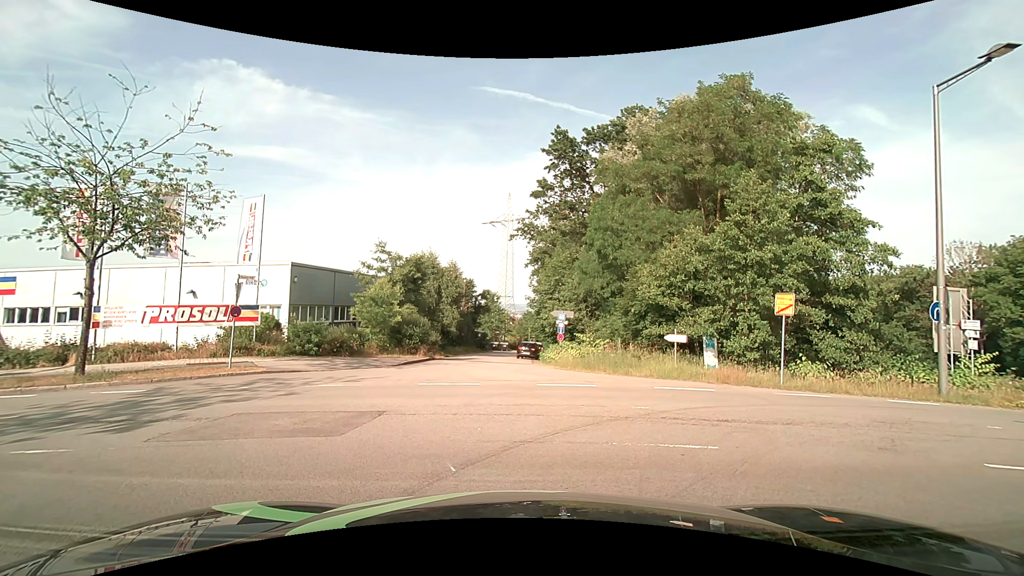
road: residential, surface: asphalt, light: Day
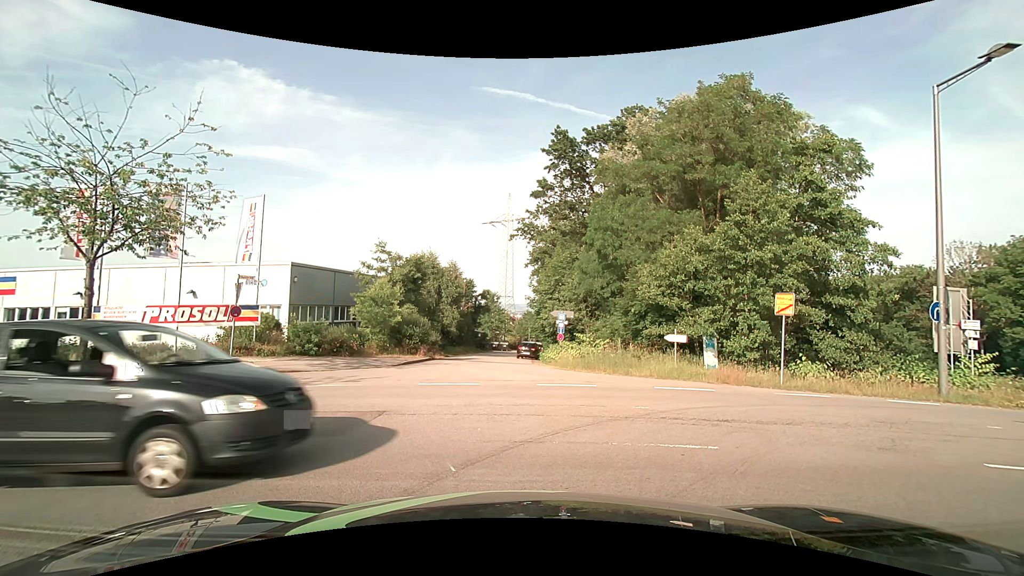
(0.0, 0.0) m; 0°
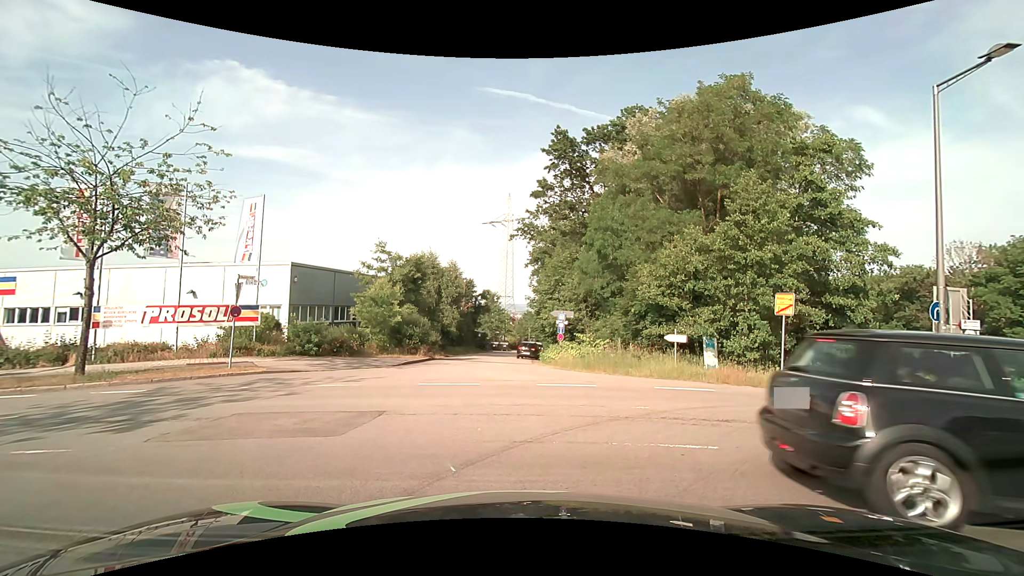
(0.0, 0.0) m; 0°
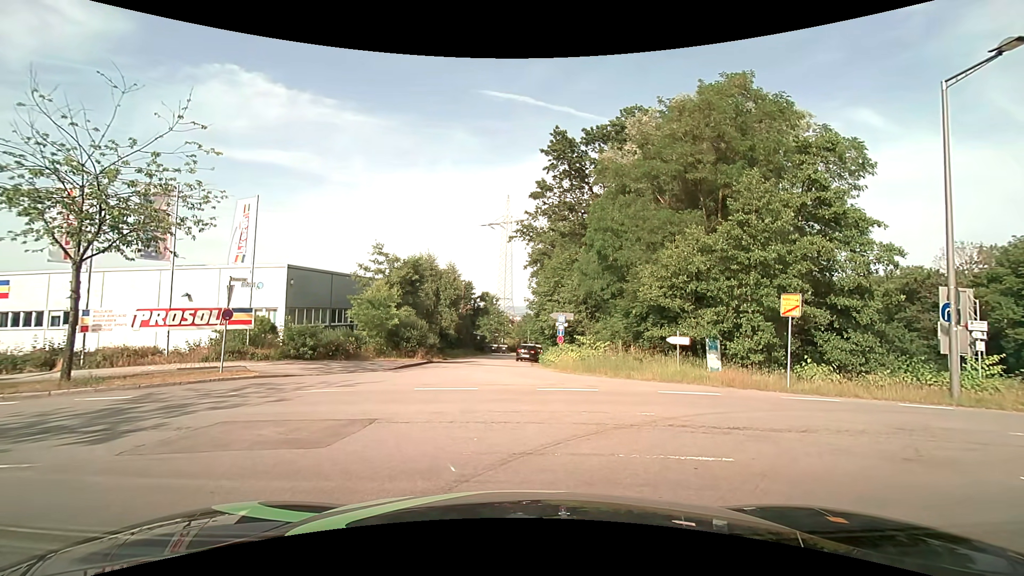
(0.0, +0.4) m; 0°
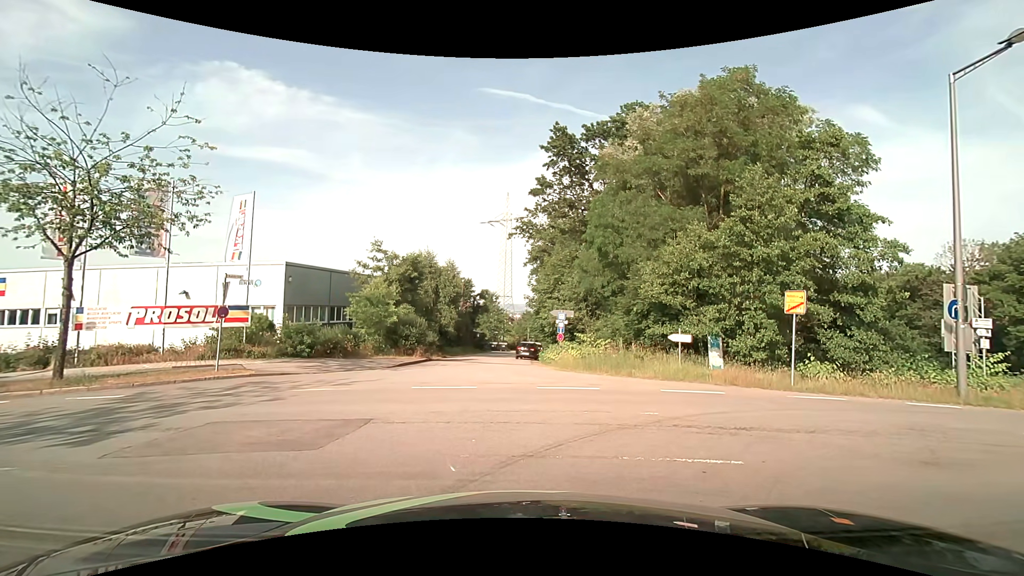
(0.0, +0.2) m; 0°
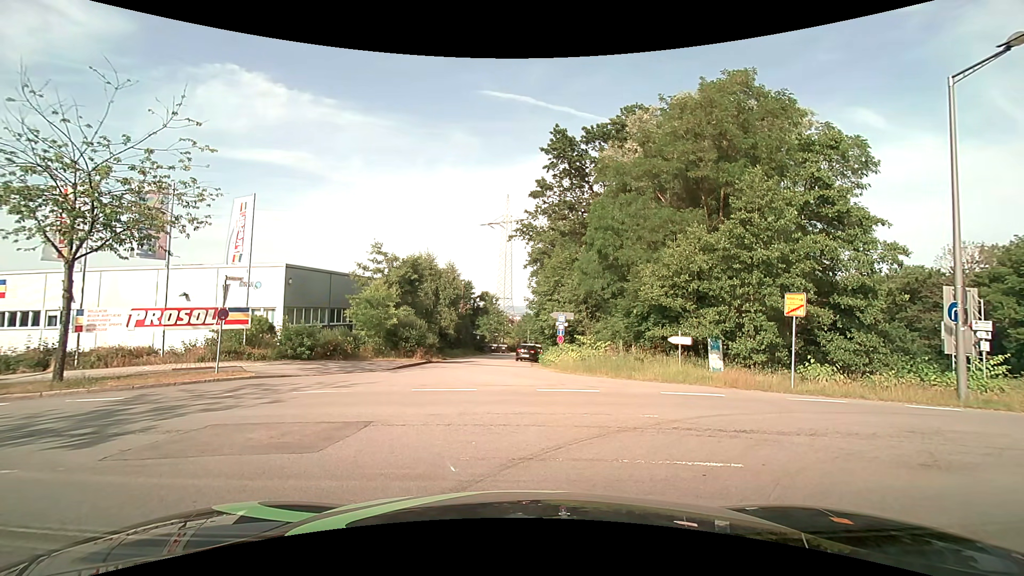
(0.0, +0.1) m; 0°
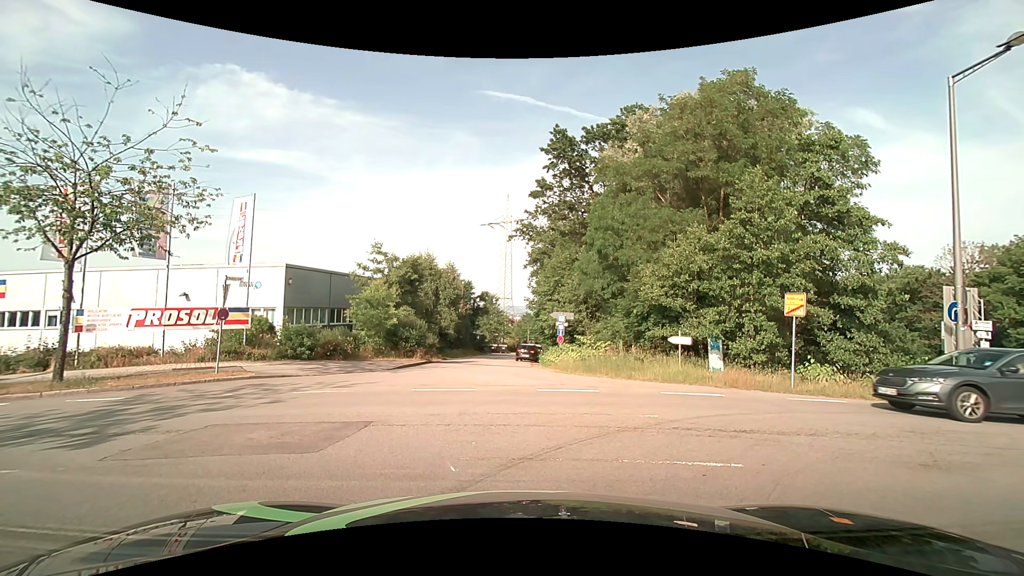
(0.0, 0.0) m; 0°
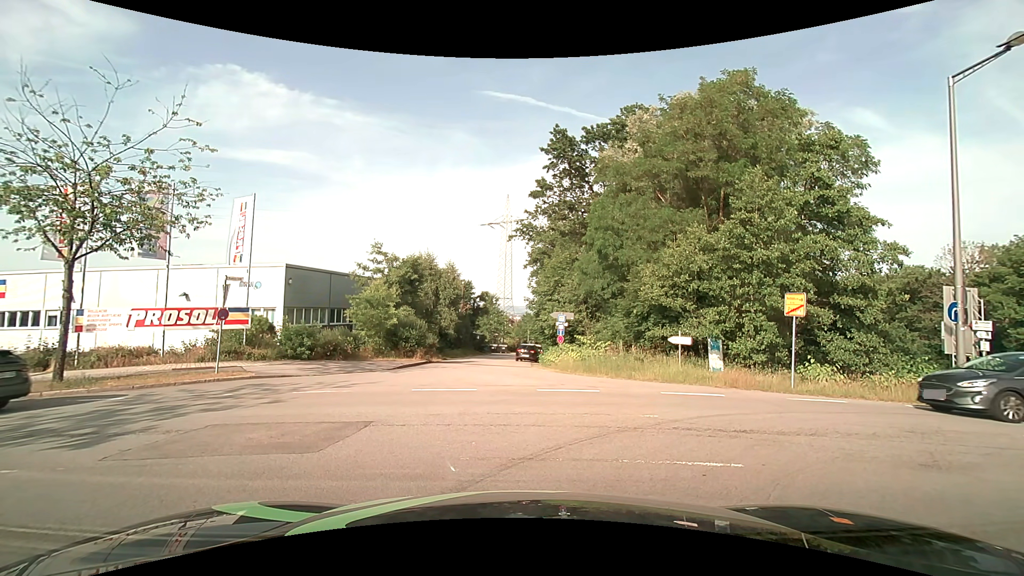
(0.0, 0.0) m; 0°
(-3, +9) (-13, +13) (-22, +14) (-32, +15) (-42, +17) (-52, +18) (-62, +19) (-72, +21) (-82, +24) (-91, +26) m
